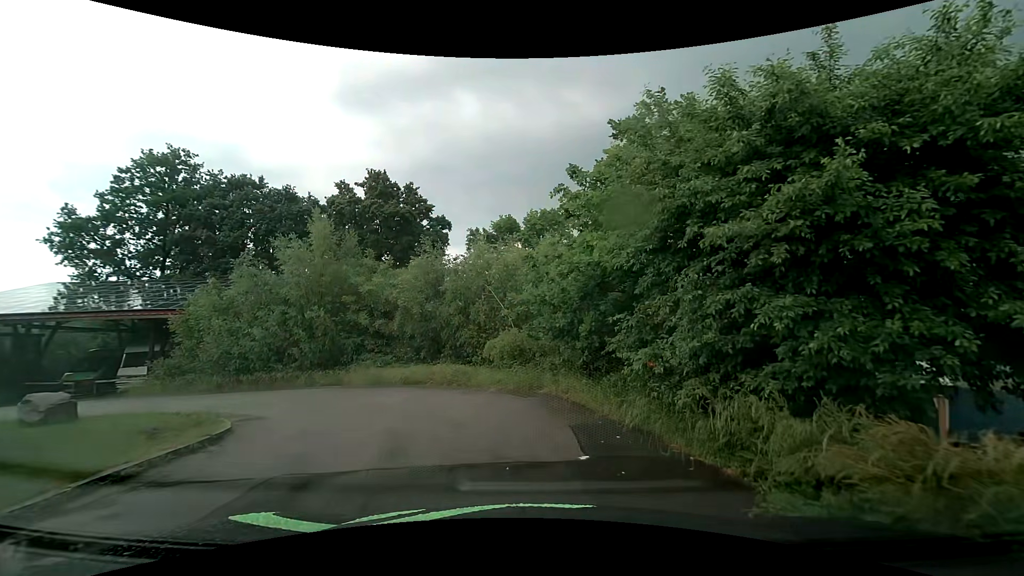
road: residential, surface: asphalt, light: Day
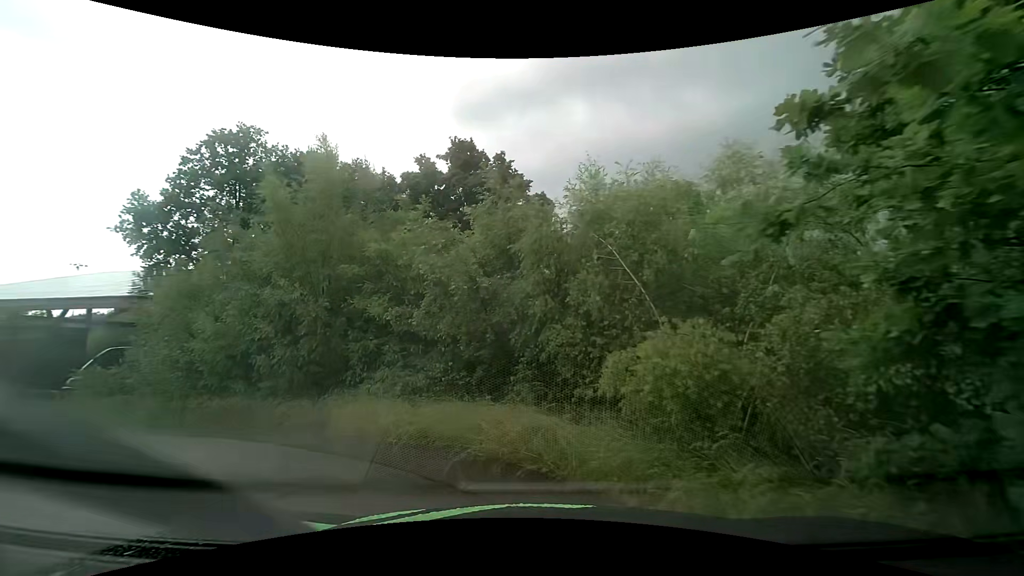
(-0.5, +9.4) m; -15°
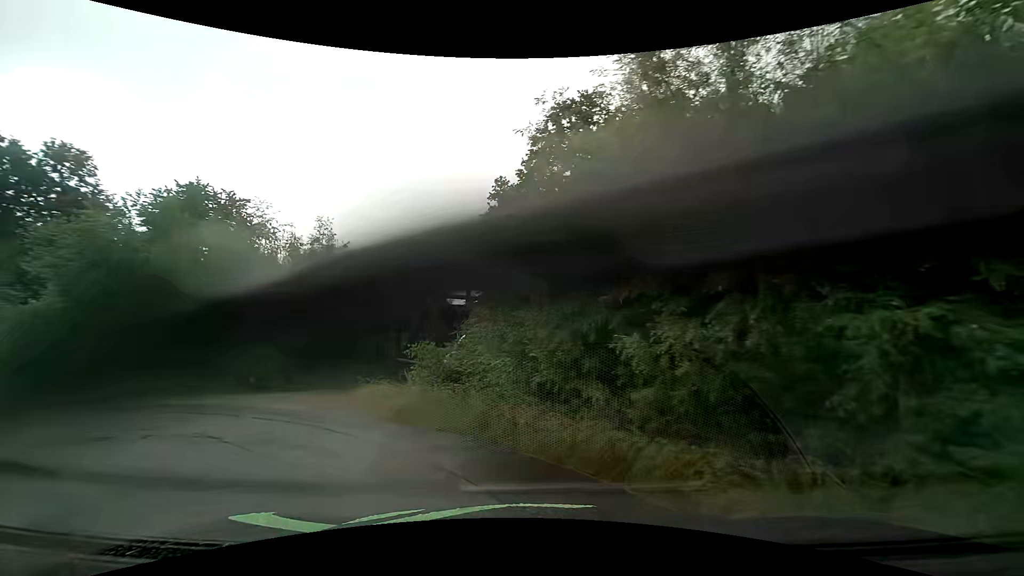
(-1.8, +6.4) m; -35°
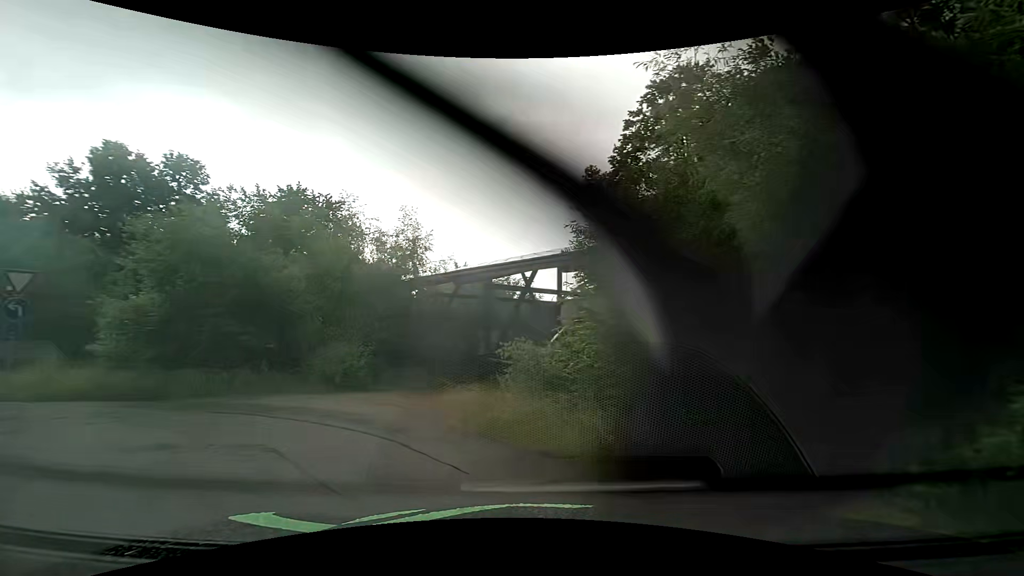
(-0.2, +1.8) m; -11°
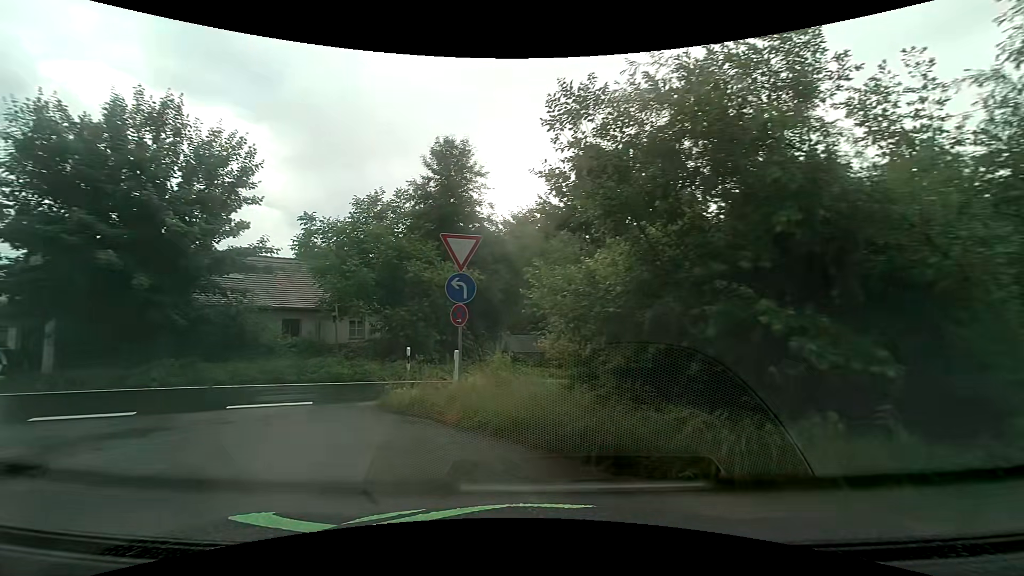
(-3.9, +8.5) m; -50°
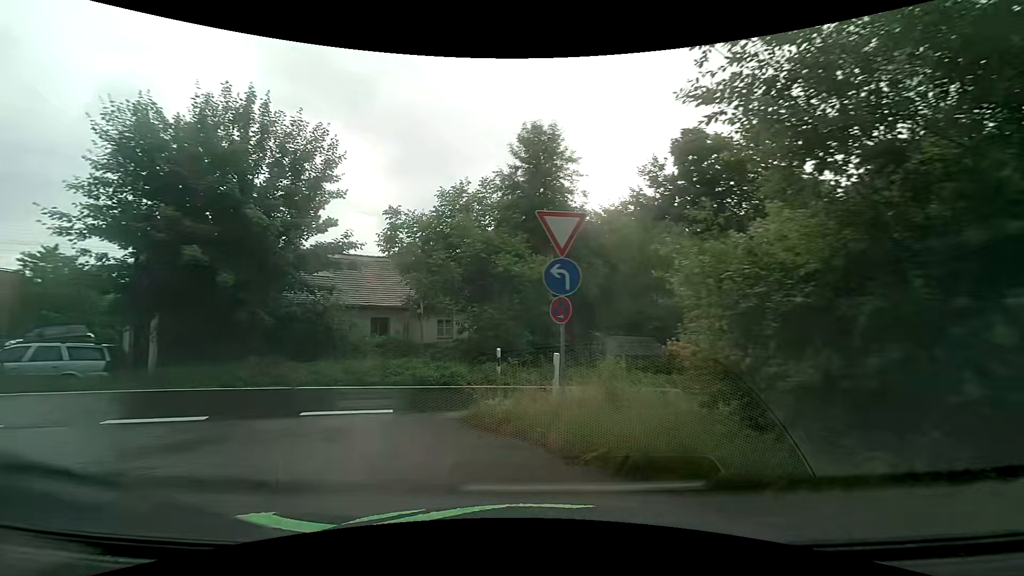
(-0.2, +1.8) m; -11°
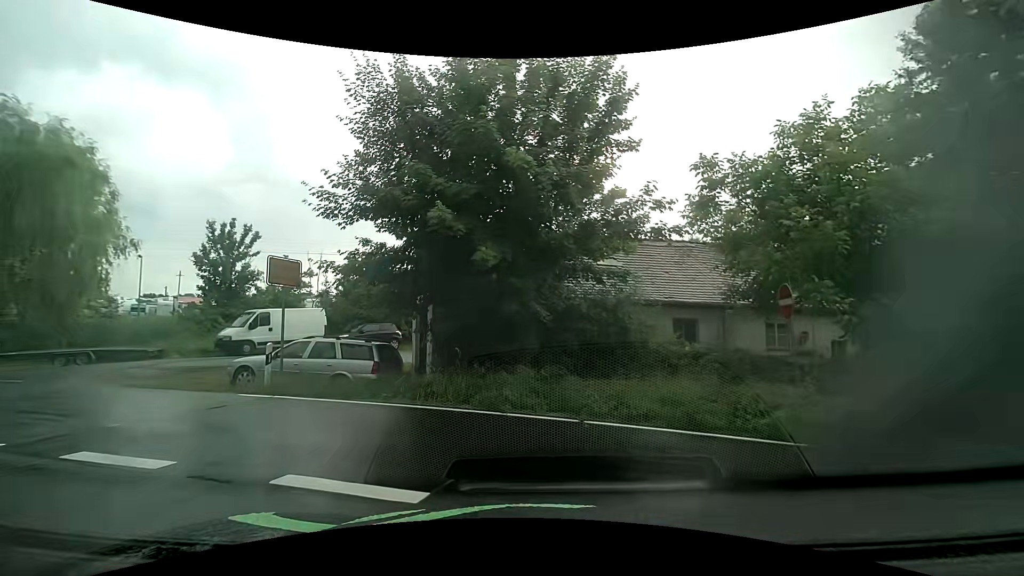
(-1.4, +5.3) m; -27°
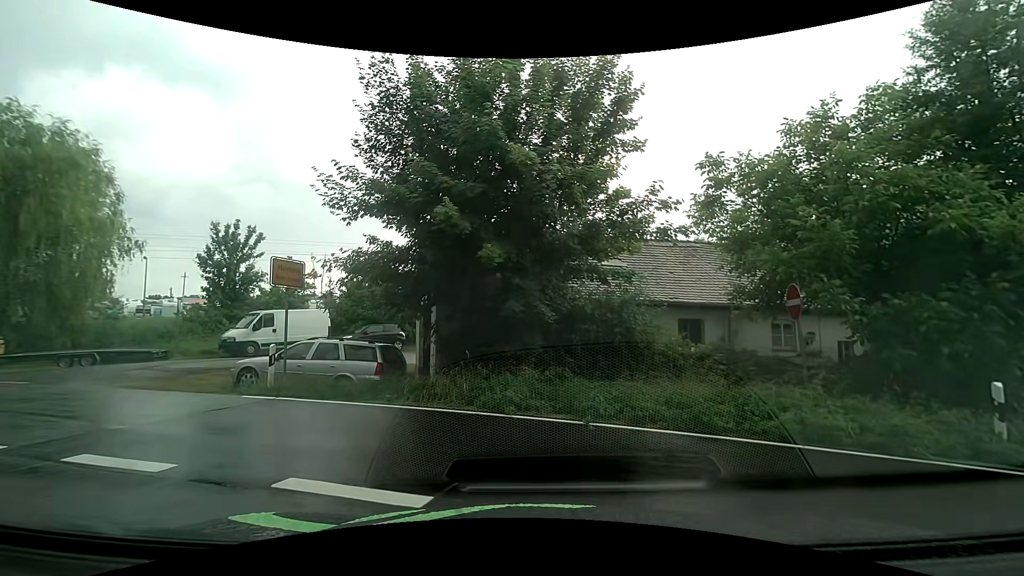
(0.0, +0.2) m; 0°
(-5, +8) (-14, +12) (-24, +14) (-34, +14) (-44, +14) (-54, +11) (-63, +7) (-71, +2) (-78, -6) (-84, -13) m
